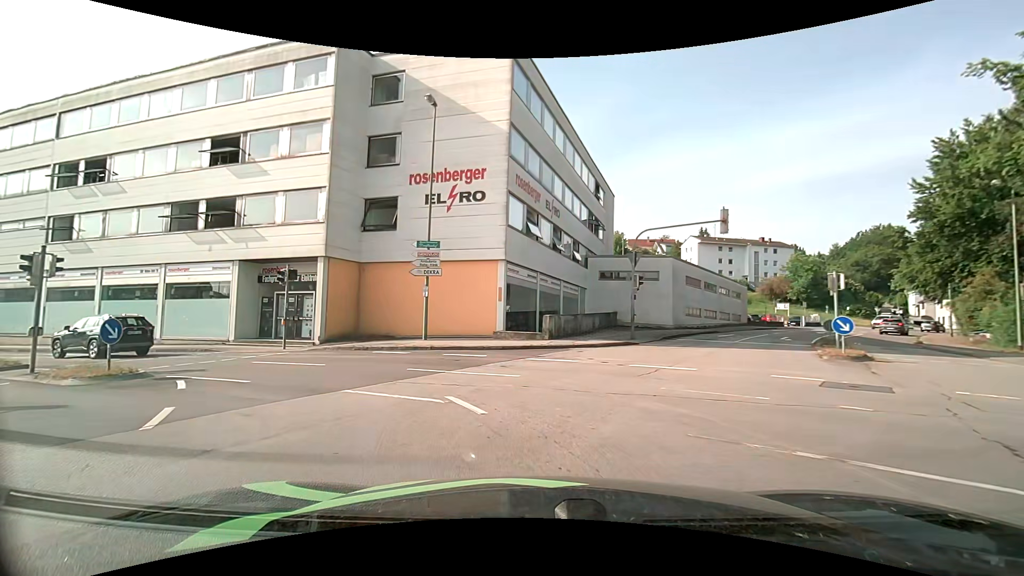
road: tertiary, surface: asphalt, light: Day
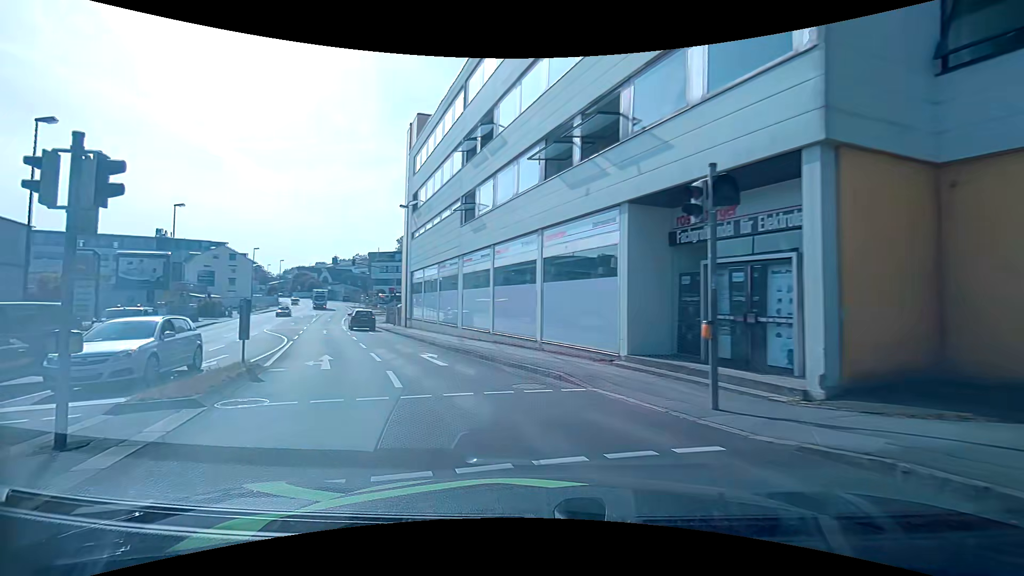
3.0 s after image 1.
(-4.9, +14.0) m; -50°
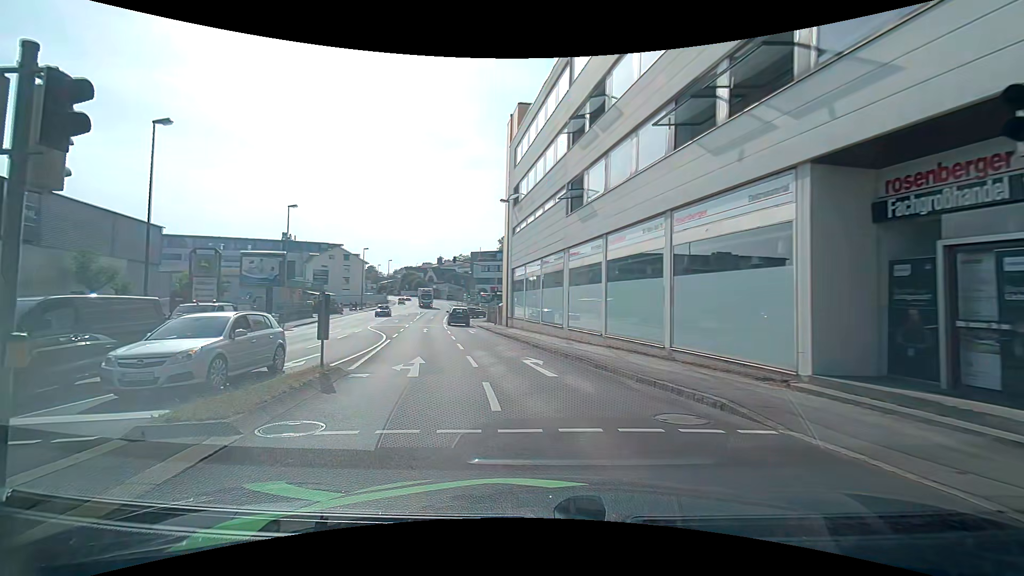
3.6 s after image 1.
(-0.3, +2.7) m; -10°
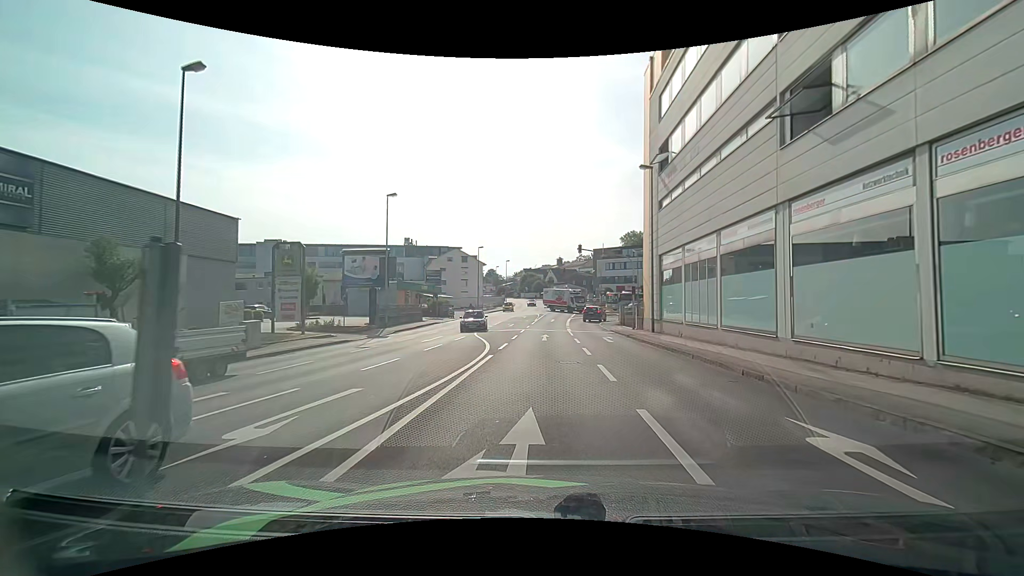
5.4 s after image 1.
(-1.7, +8.7) m; -14°
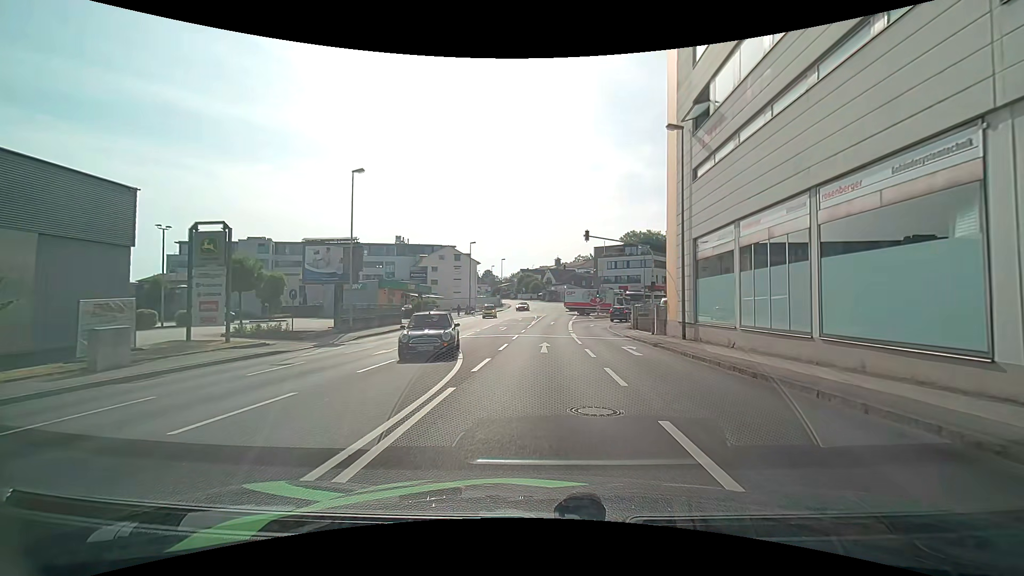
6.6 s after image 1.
(0.0, +6.9) m; 0°
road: tertiary_link
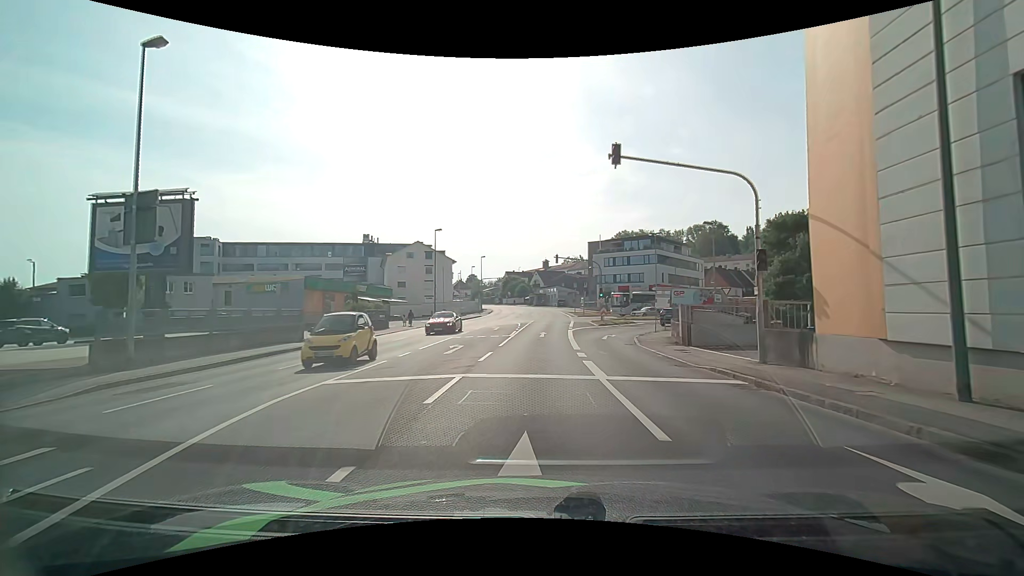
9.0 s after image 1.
(+0.3, +16.2) m; +1°
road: tertiary
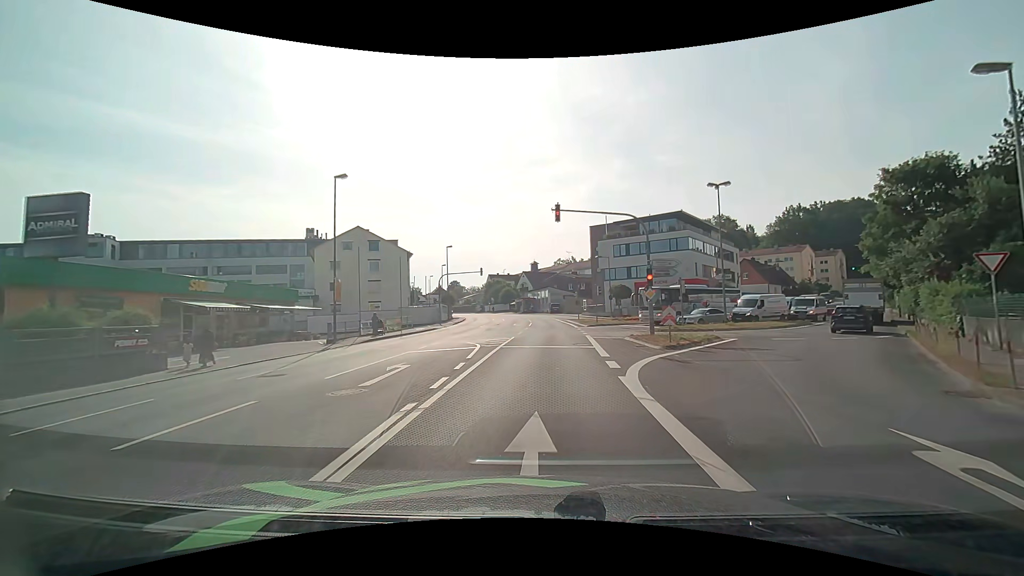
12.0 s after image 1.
(+0.2, +25.2) m; +1°
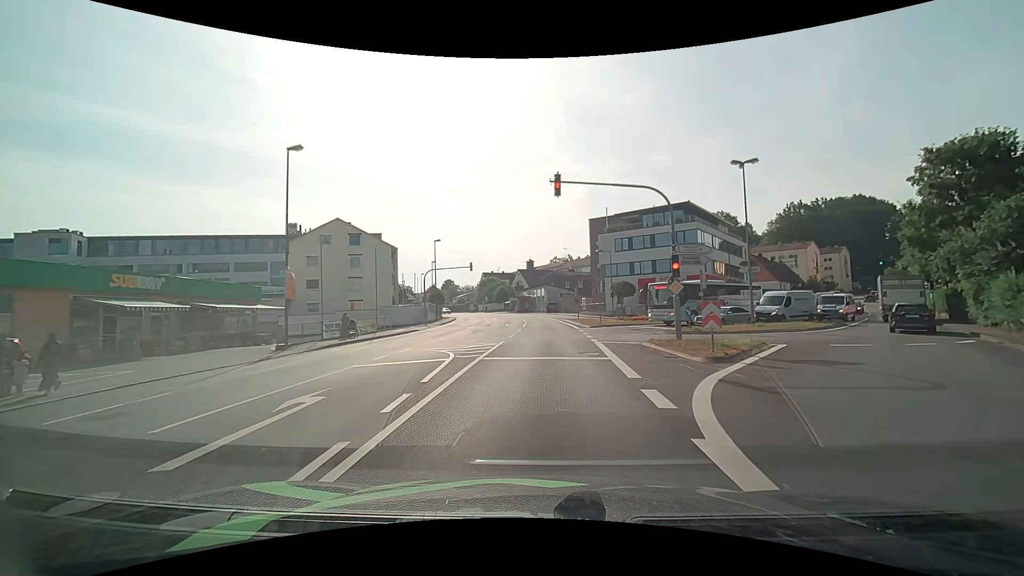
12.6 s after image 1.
(0.0, +5.2) m; 0°
(0, +10) (0, +20) (0, +30) (+1, +40) (+1, +50) (0, +60) (-1, +70) (-3, +80) (-5, +89) (-8, +99) m
